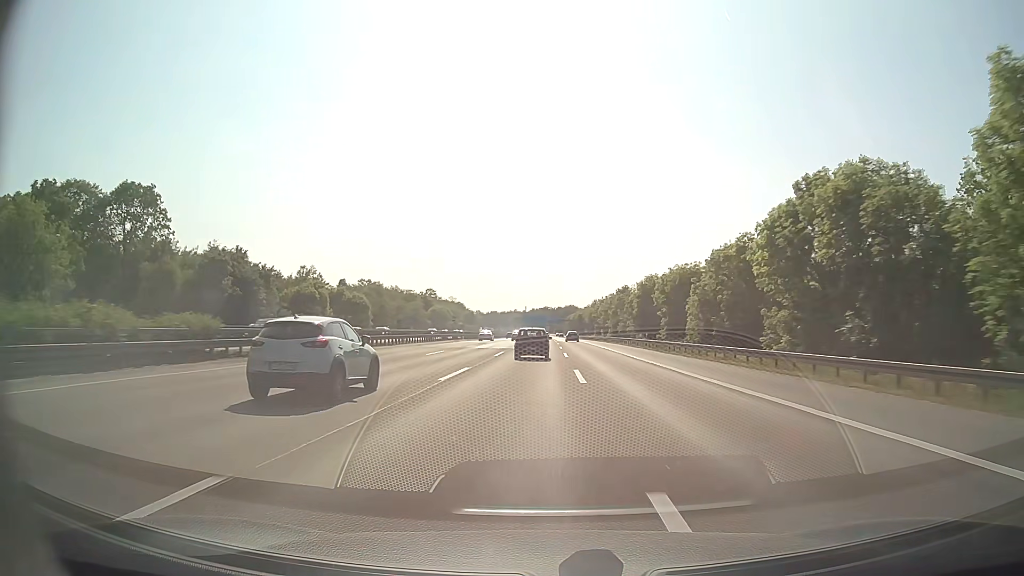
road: motorway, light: Day
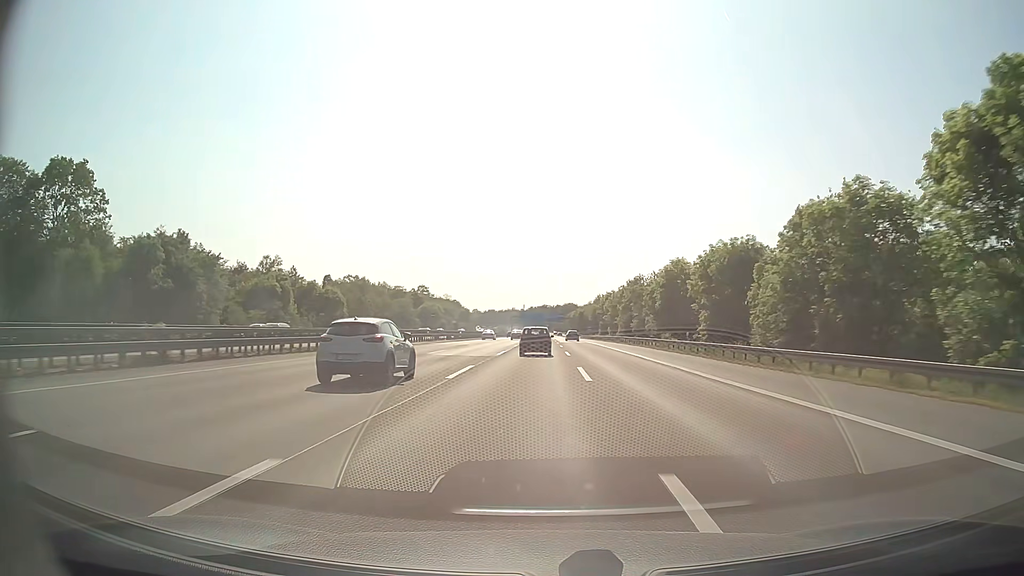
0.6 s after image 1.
(0.0, +17.5) m; 0°
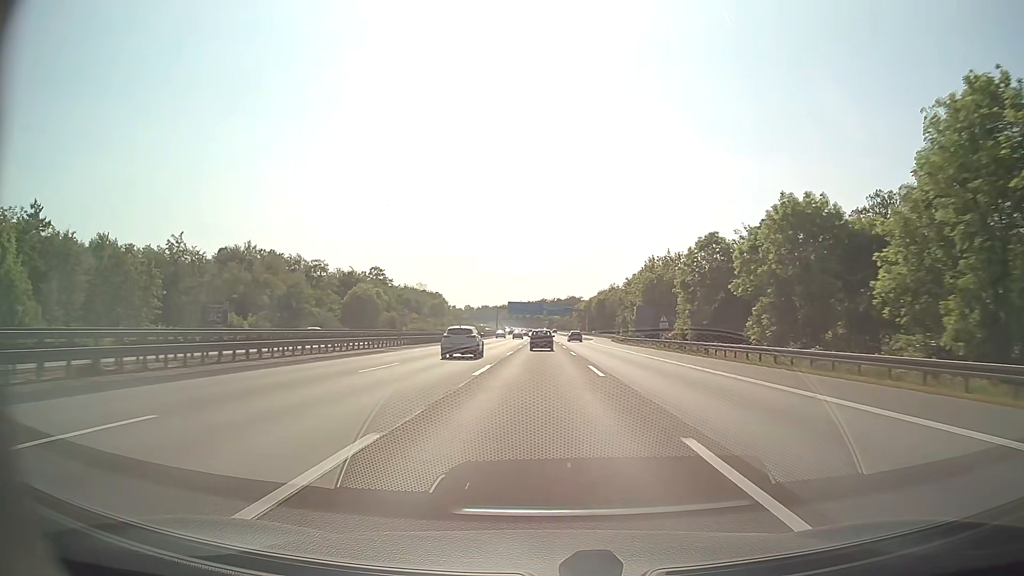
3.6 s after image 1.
(+0.1, +87.4) m; 0°
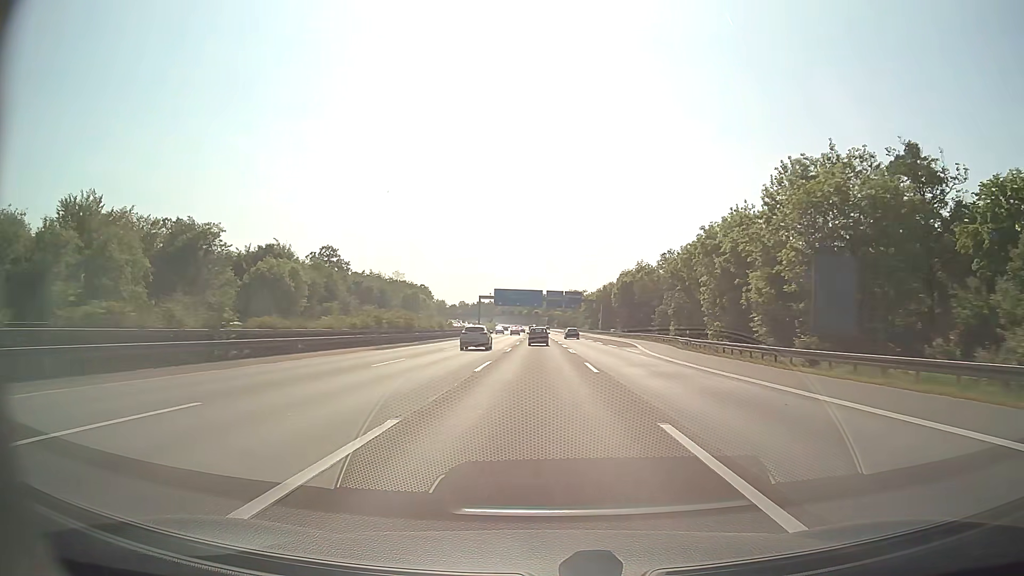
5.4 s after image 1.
(+0.3, +52.4) m; 0°
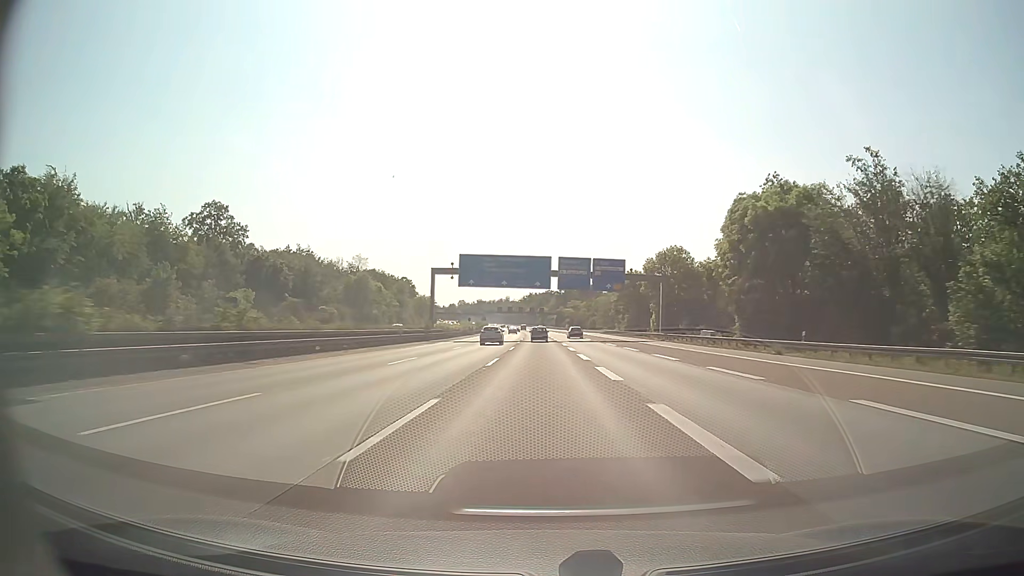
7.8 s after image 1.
(-0.3, +69.9) m; -1°
